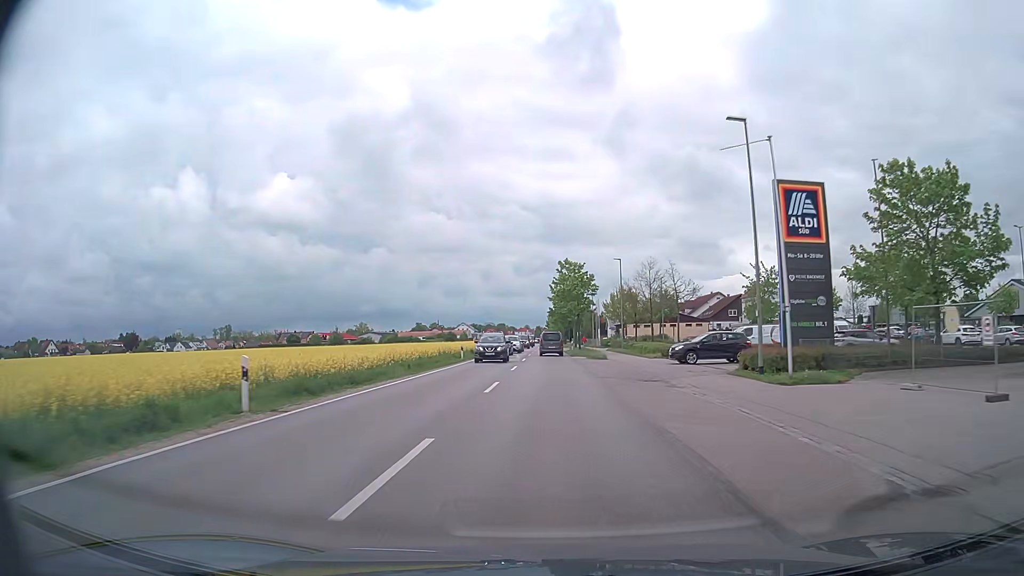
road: secondary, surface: asphalt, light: Day
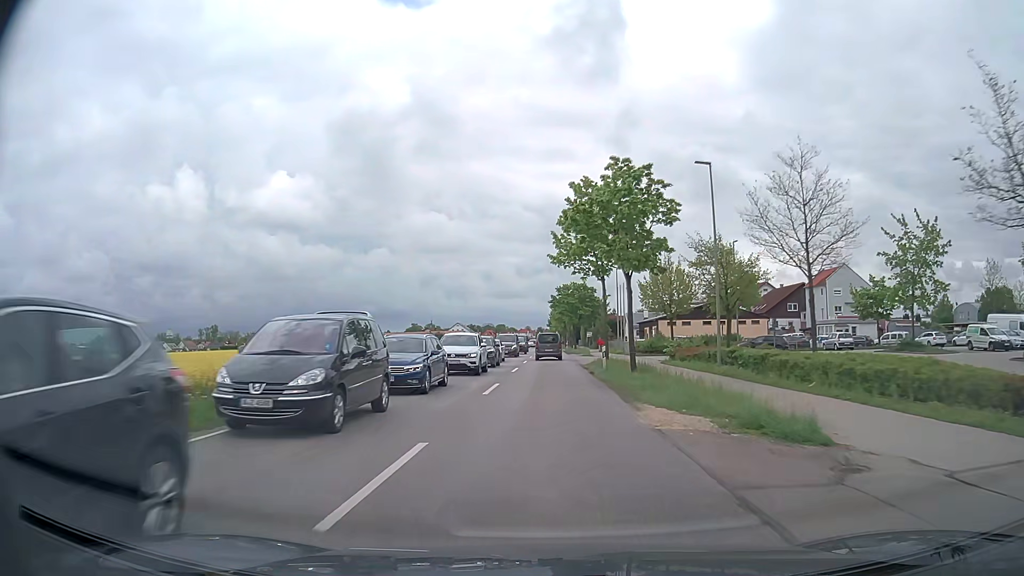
(+0.4, +36.5) m; 0°
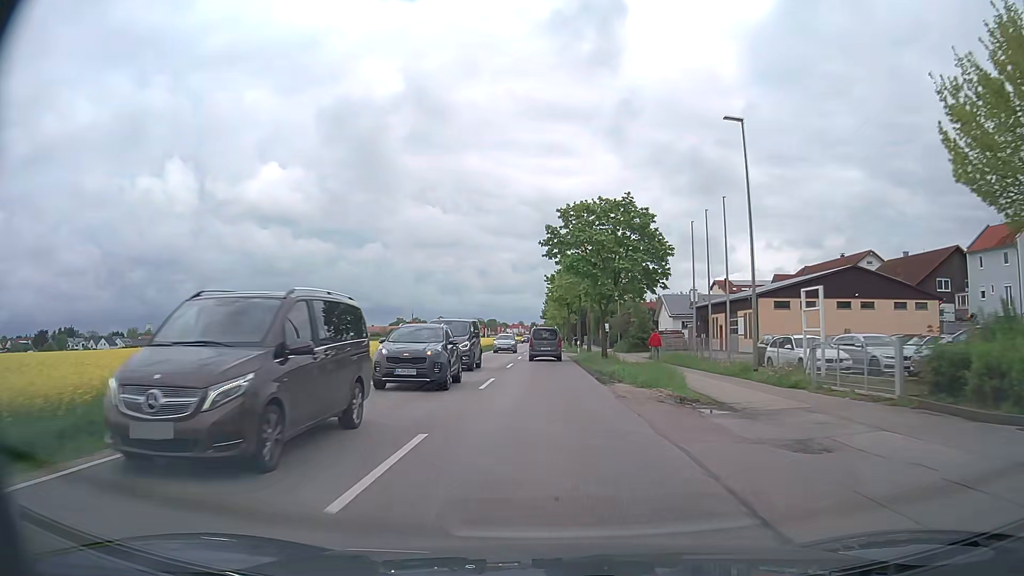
(+0.1, +47.7) m; 0°
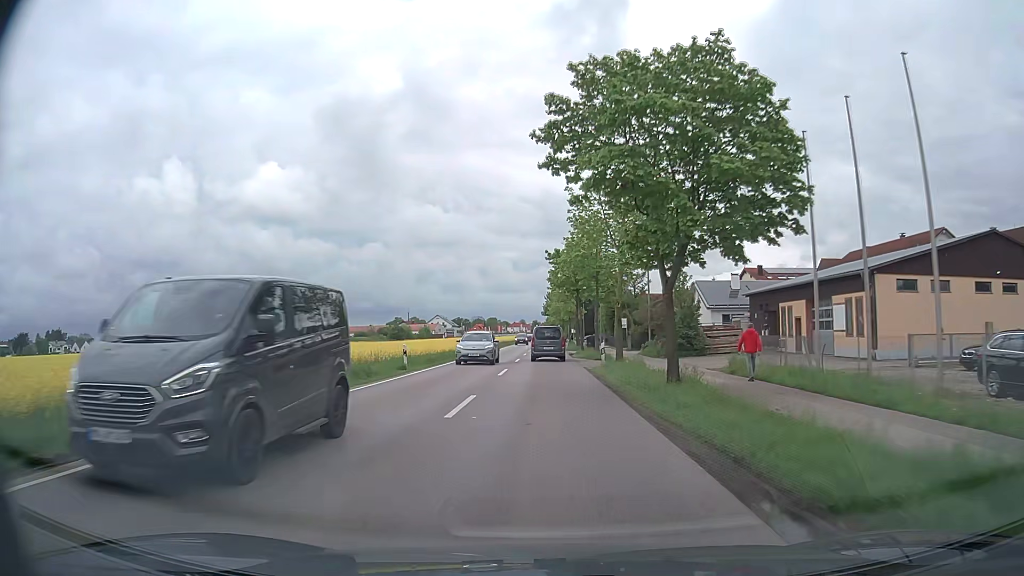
(0.0, +17.9) m; 0°
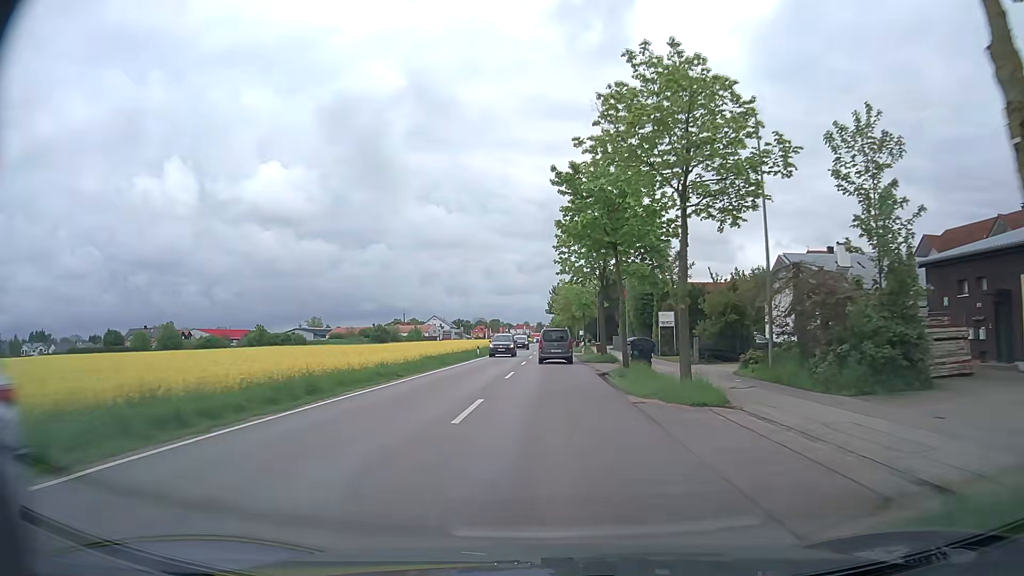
(0.0, +24.4) m; 0°
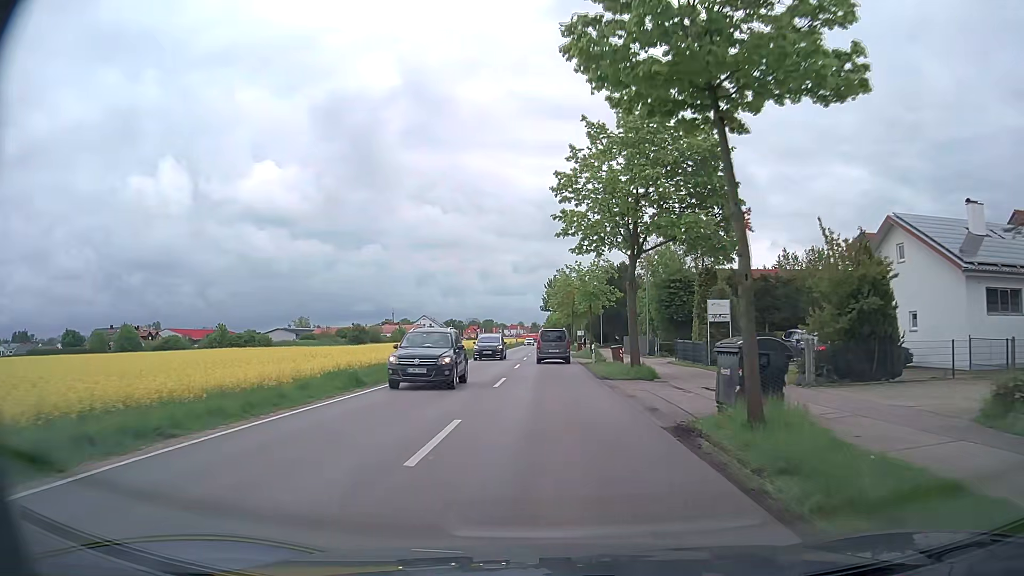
(0.0, +15.5) m; 0°
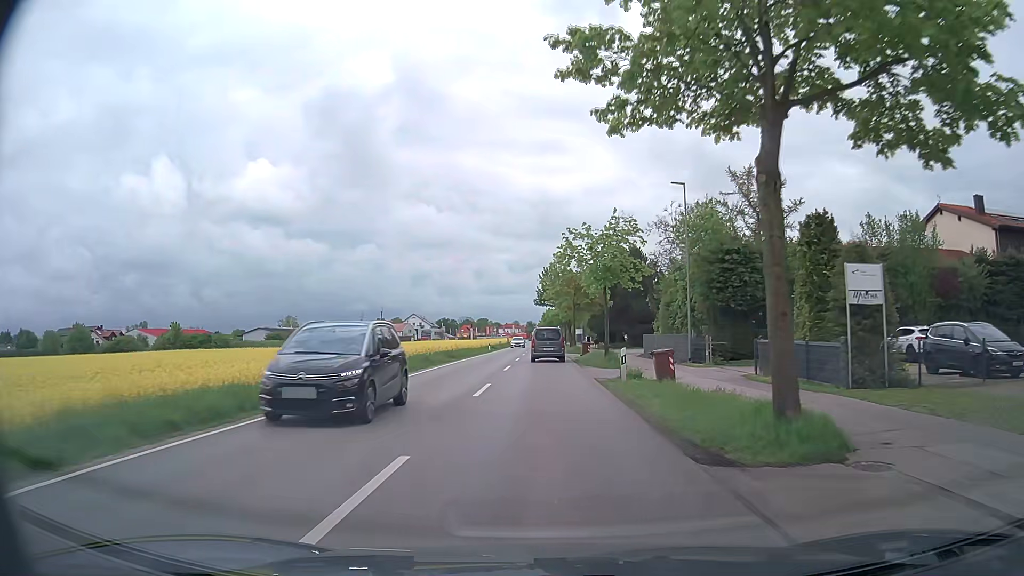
(+0.2, +15.7) m; +1°
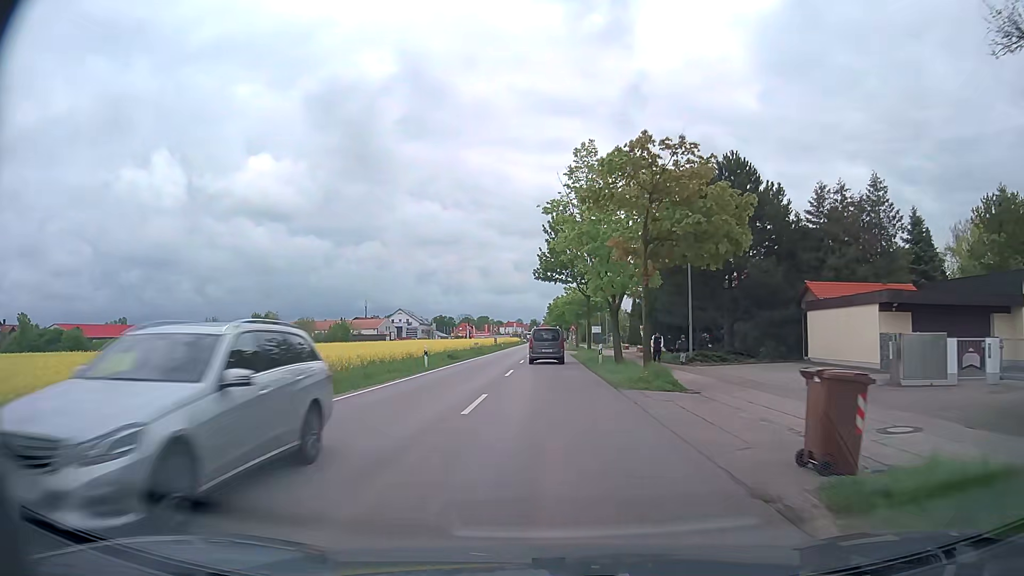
(-0.4, +39.8) m; -1°
(0, +10) (0, +20) (0, +30) (0, +40) (0, +50) (0, +60) (0, +70) (0, +80) (0, +90) (+1, +100) m
